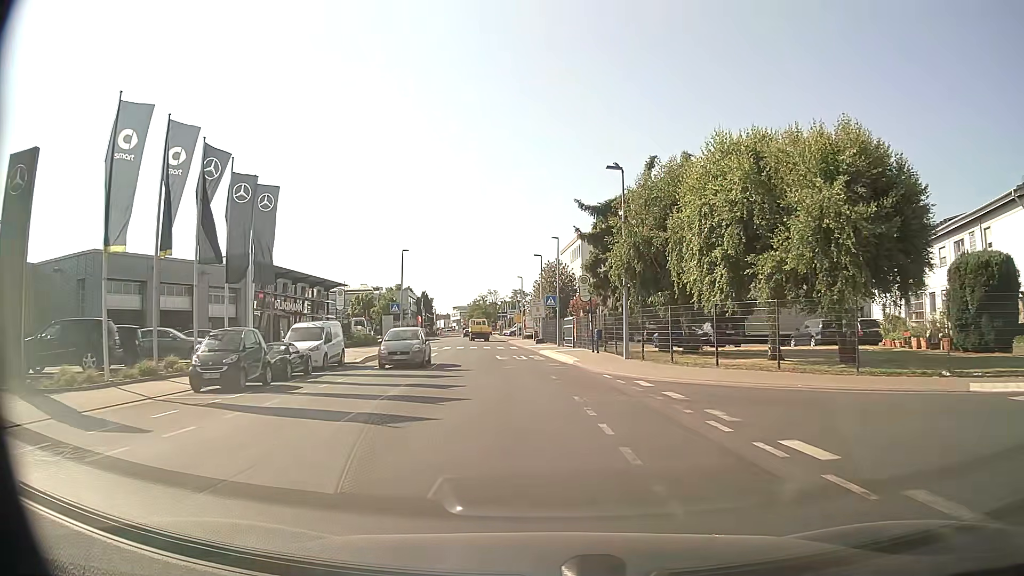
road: tertiary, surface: asphalt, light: Day
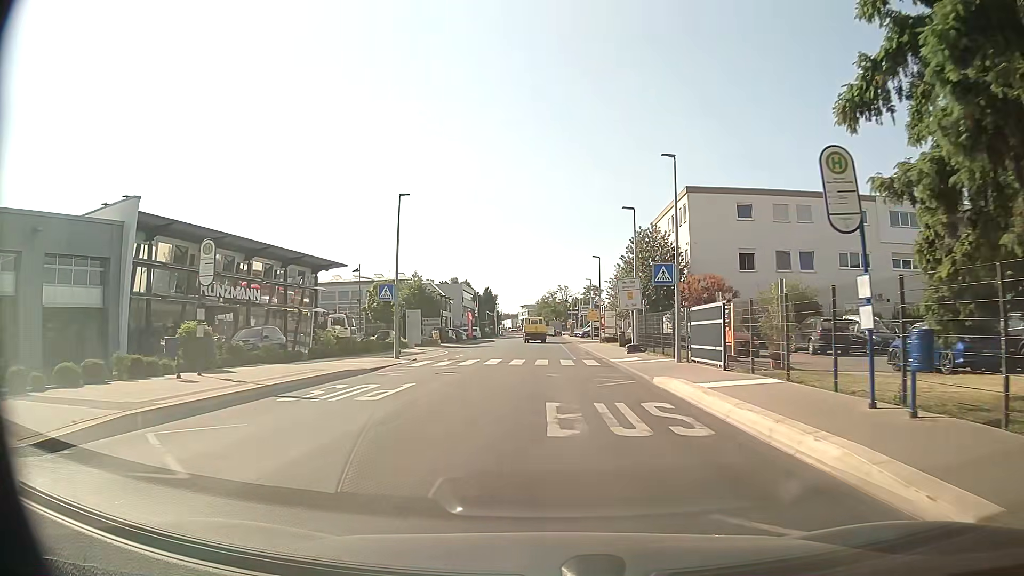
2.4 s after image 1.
(-1.1, +23.0) m; -6°
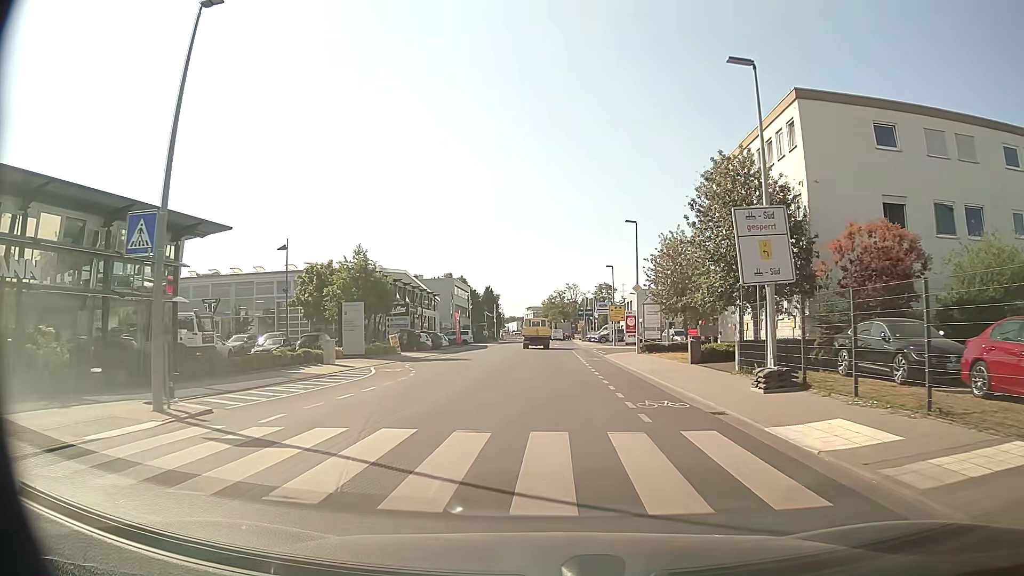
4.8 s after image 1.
(-0.1, +20.9) m; -1°
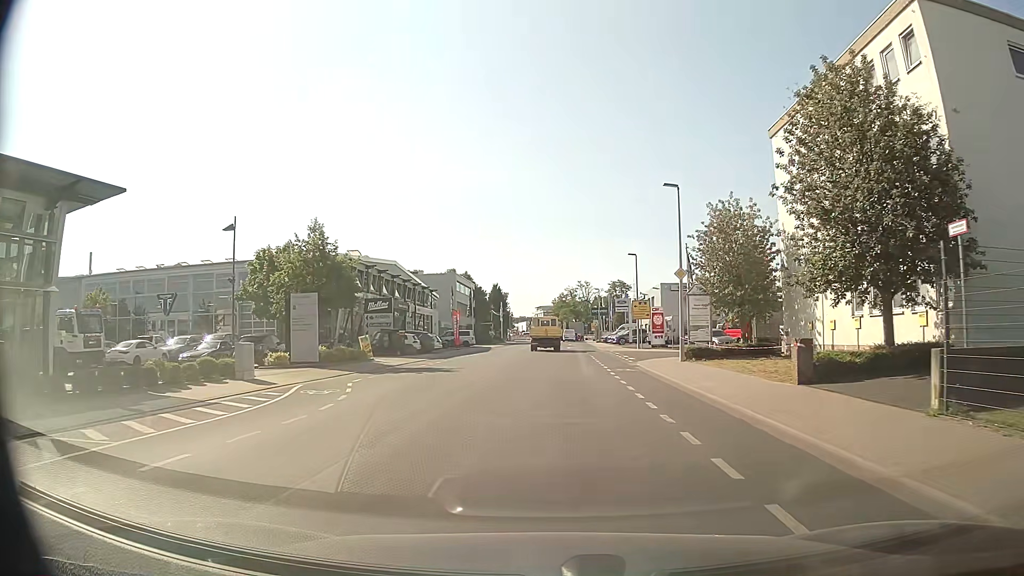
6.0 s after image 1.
(-0.1, +9.9) m; -1°
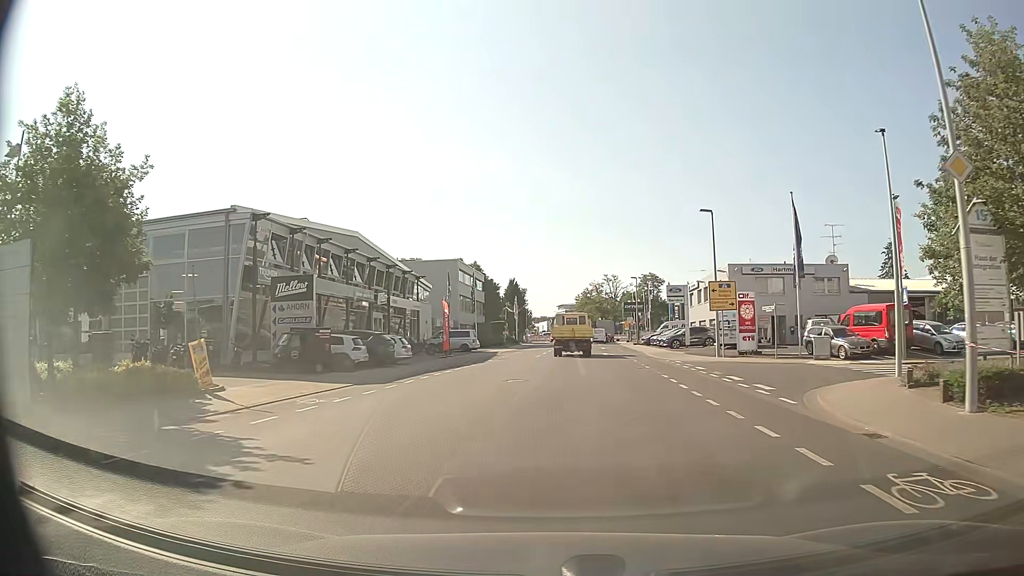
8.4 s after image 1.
(-0.2, +19.8) m; -1°
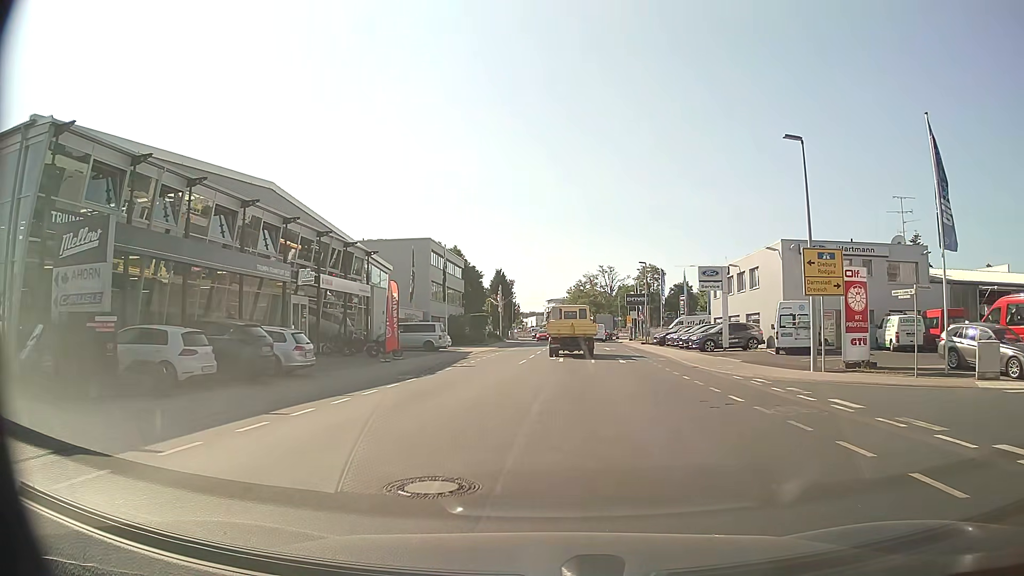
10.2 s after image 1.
(-0.1, +13.9) m; 0°
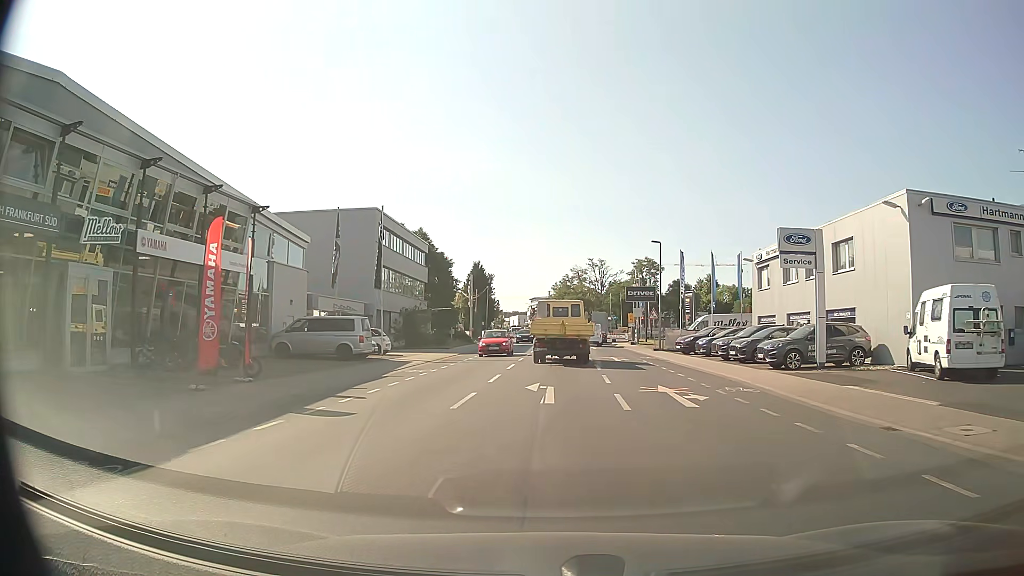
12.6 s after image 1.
(+0.2, +16.1) m; +1°
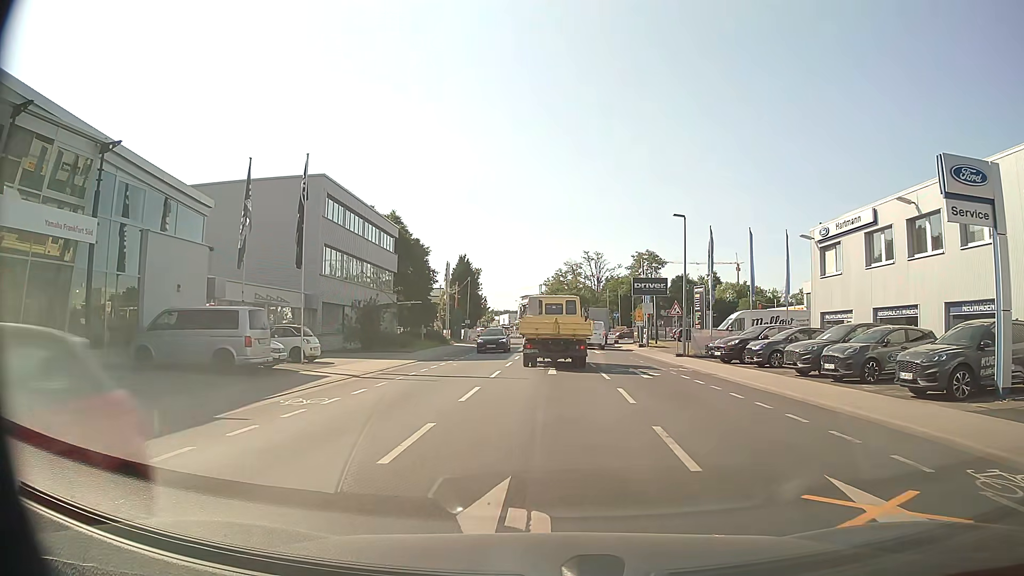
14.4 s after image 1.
(+0.1, +11.1) m; 0°
